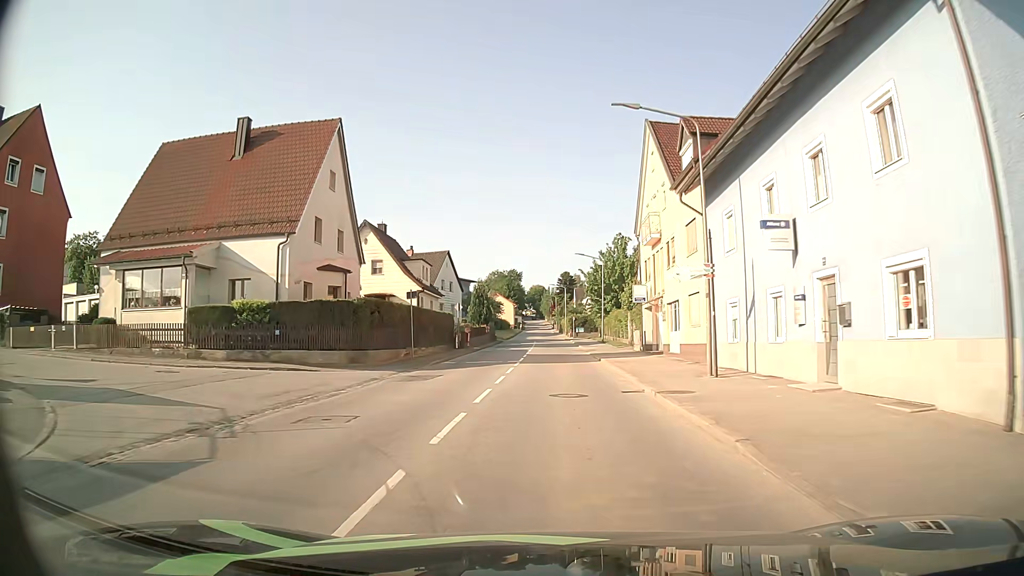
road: tertiary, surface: asphalt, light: Day
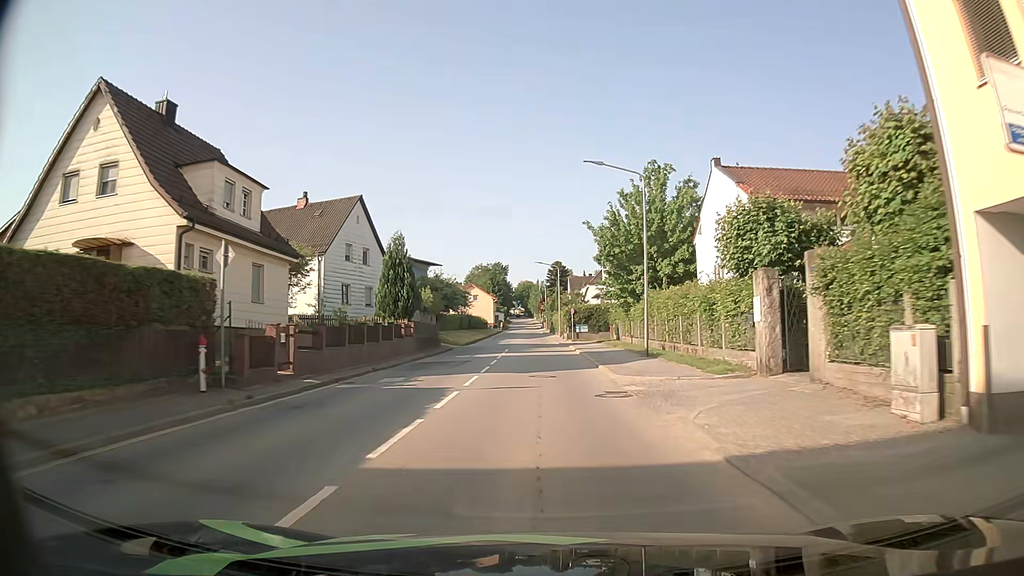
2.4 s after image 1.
(+0.2, +32.4) m; 0°
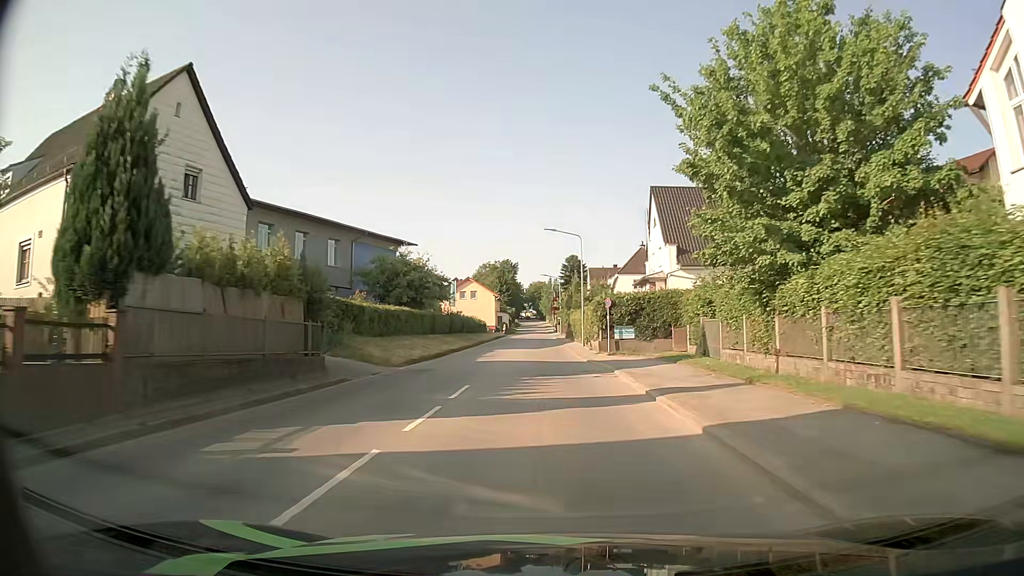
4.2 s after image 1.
(+0.2, +25.2) m; 0°
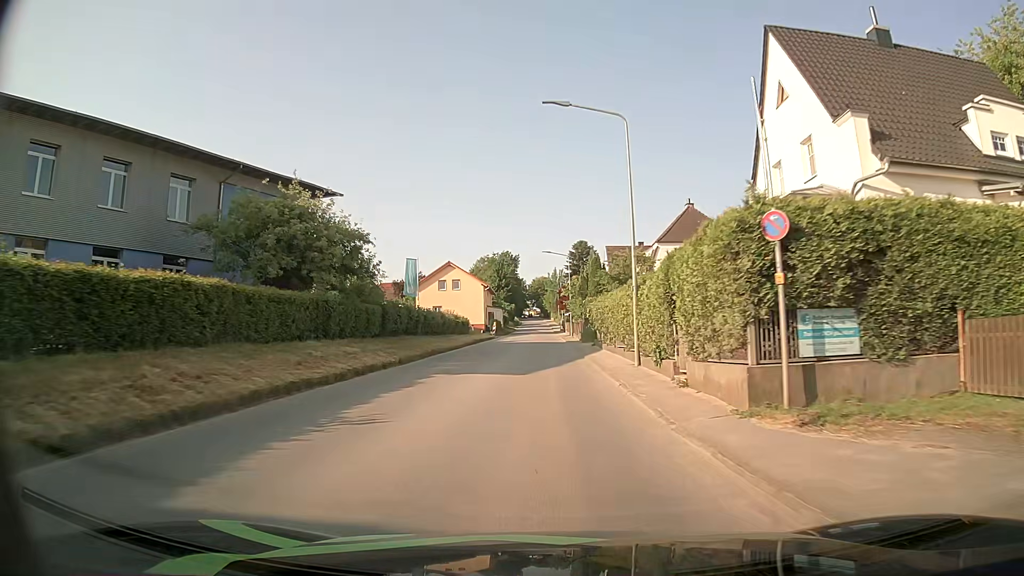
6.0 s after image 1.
(-0.2, +25.2) m; 0°
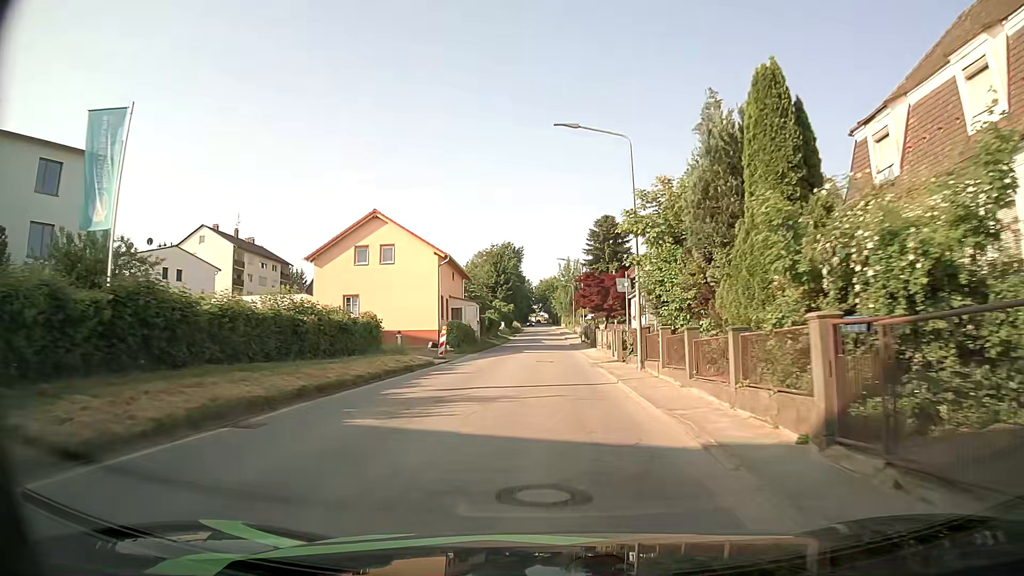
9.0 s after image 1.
(-0.7, +40.8) m; -1°
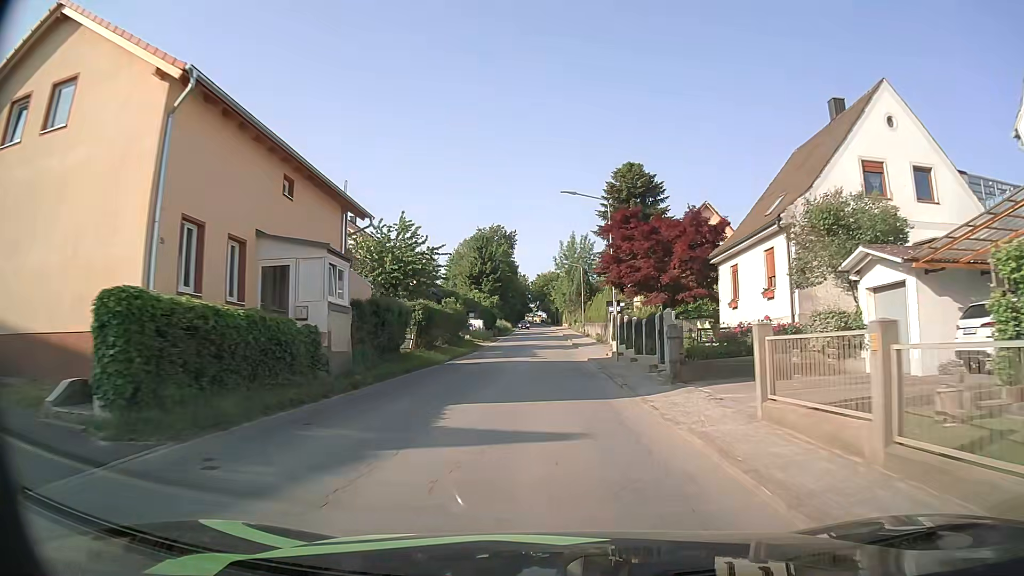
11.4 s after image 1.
(0.0, +32.6) m; +1°
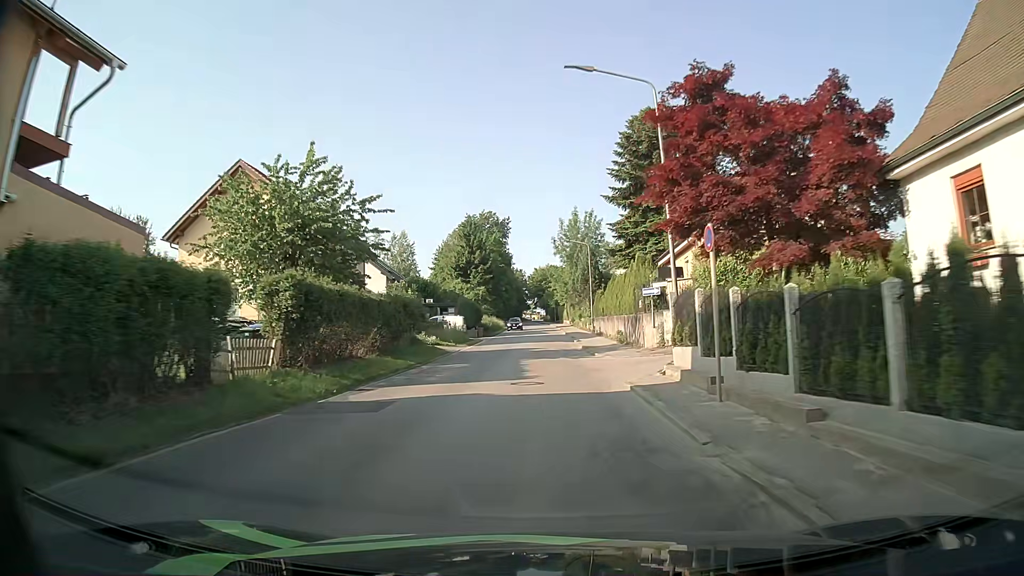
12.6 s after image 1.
(-0.1, +16.4) m; 0°
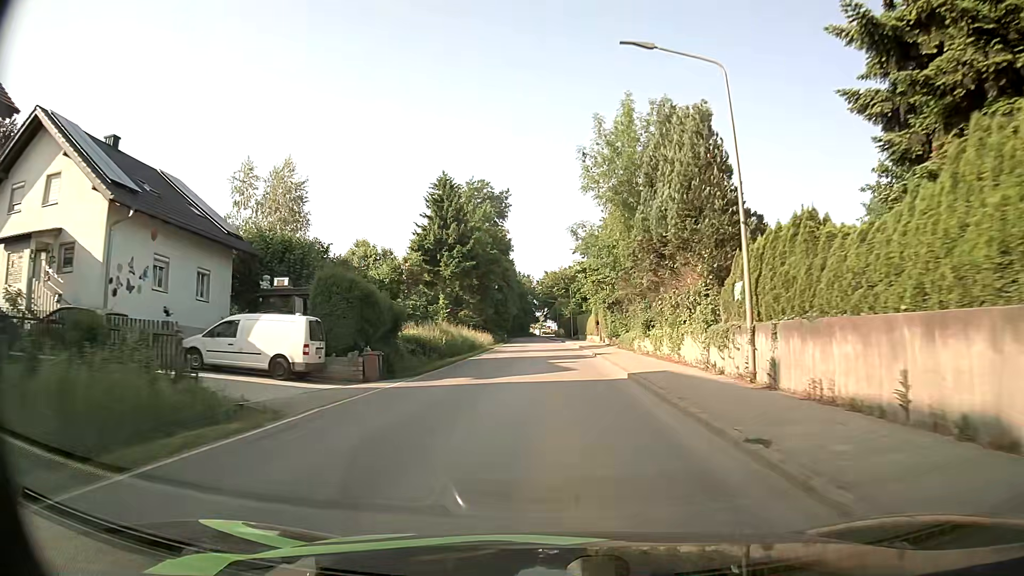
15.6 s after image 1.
(-0.6, +41.1) m; -1°
(0, +10) (0, +20) (0, +30) (0, +40) (0, +50) (0, +60) (0, +70) (0, +80) (-1, +90) (-1, +100) m
